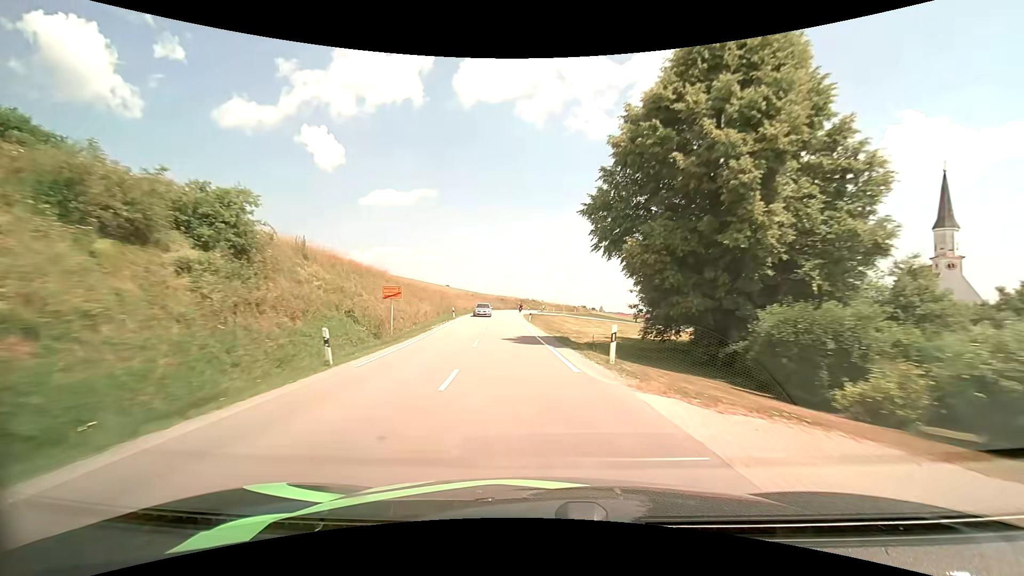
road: secondary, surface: asphalt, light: Day
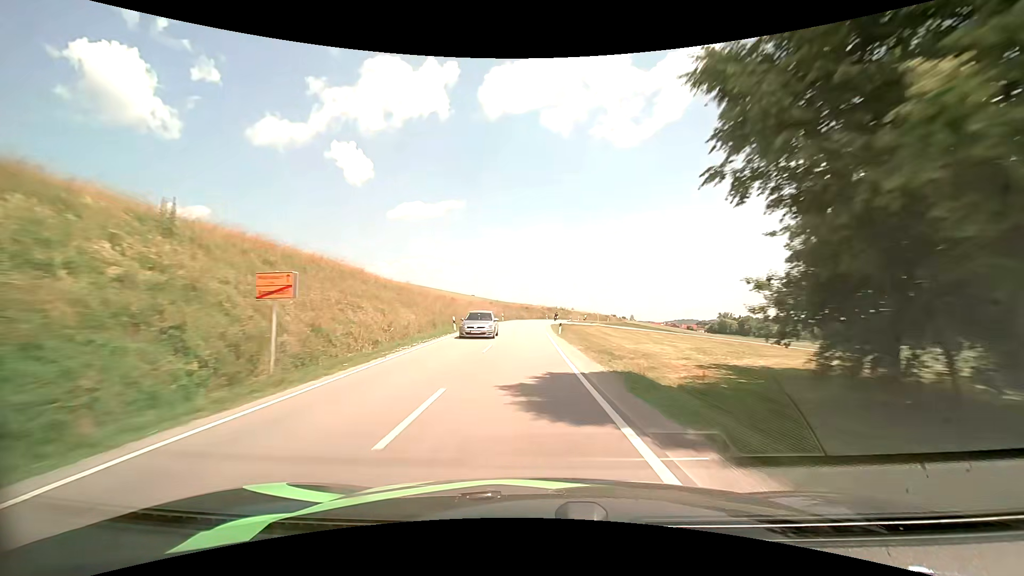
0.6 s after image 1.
(-0.3, +12.7) m; -3°
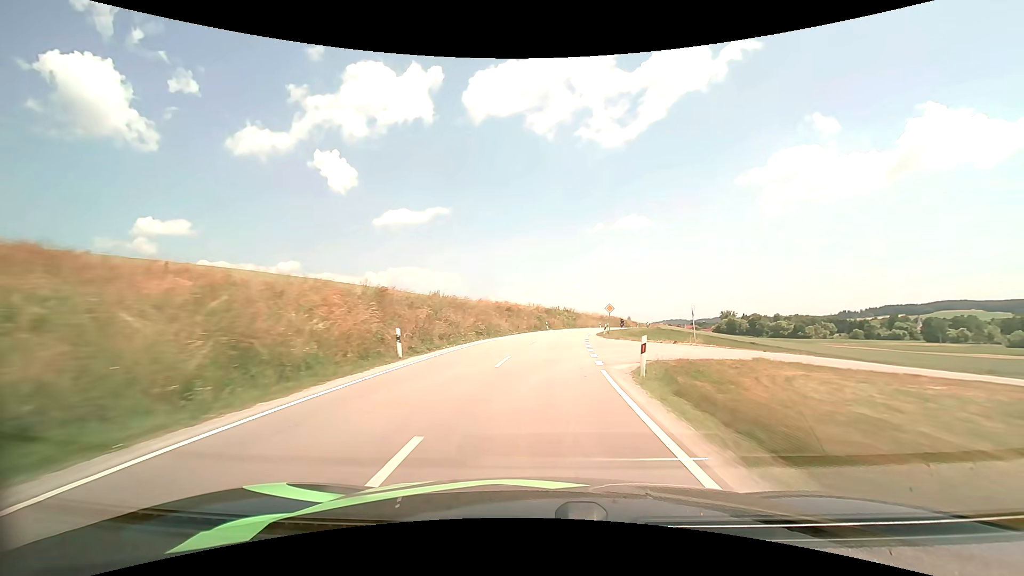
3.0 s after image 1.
(-0.8, +52.2) m; +1°
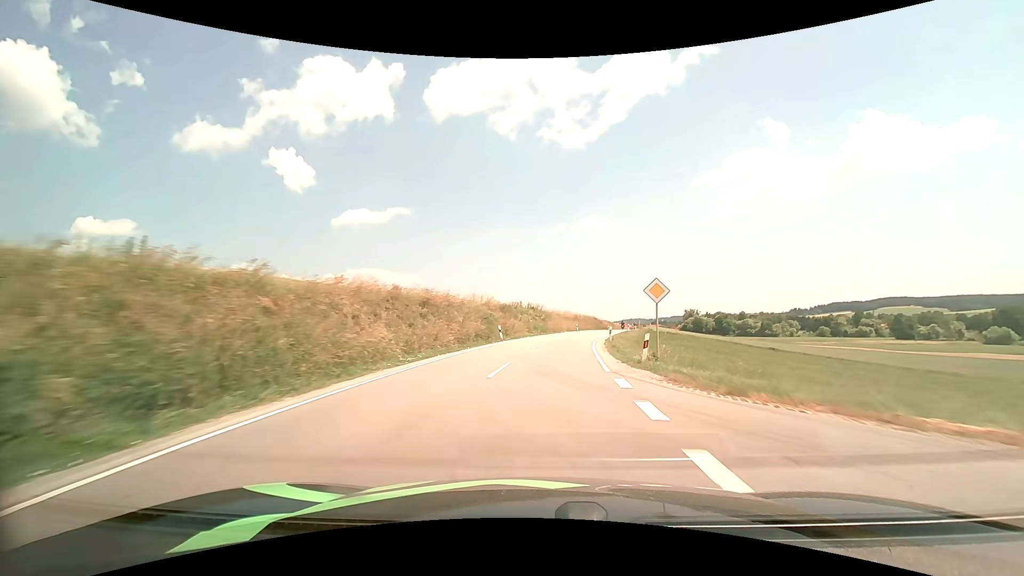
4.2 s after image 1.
(+0.9, +26.5) m; +4°
(0, +10) (+1, +20) (+2, +30) (+4, +40) (+6, +50) (+8, +59) (+10, +69) (+13, +79) (+15, +88) (+17, +98) m
